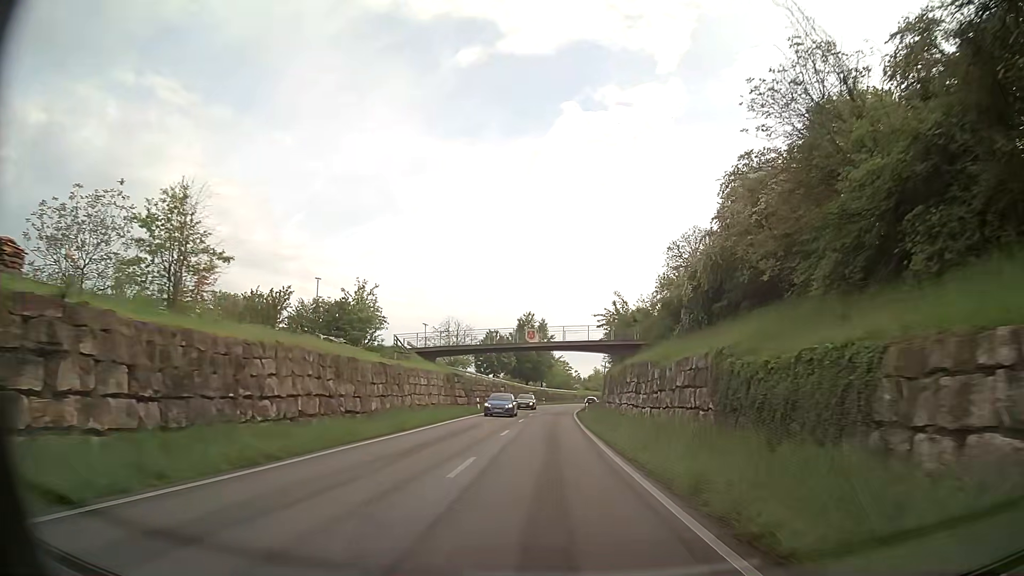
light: Day
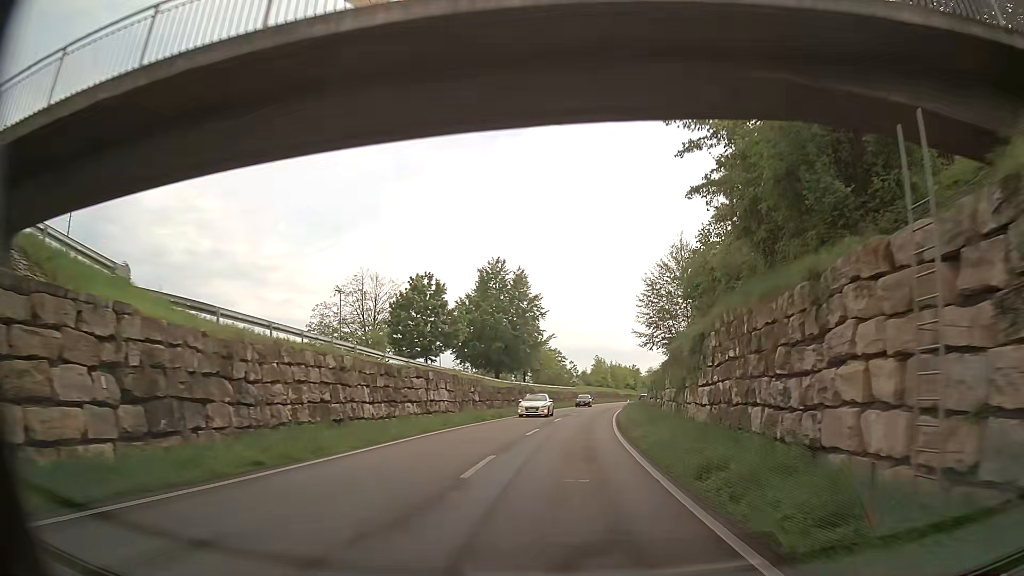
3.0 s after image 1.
(-0.1, +47.7) m; +1°
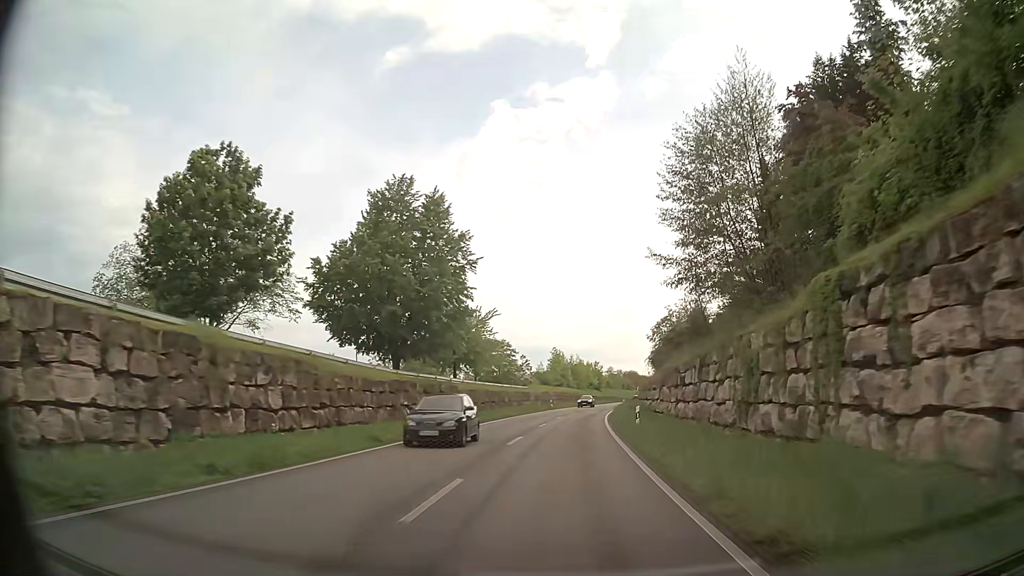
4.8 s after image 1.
(+1.1, +28.1) m; +4°
(0, +10) (0, +20) (+1, +30) (+2, +40) (+2, +50) (+3, +60) (+5, +70) (+6, +80) (+8, +90) (+9, +99) m
